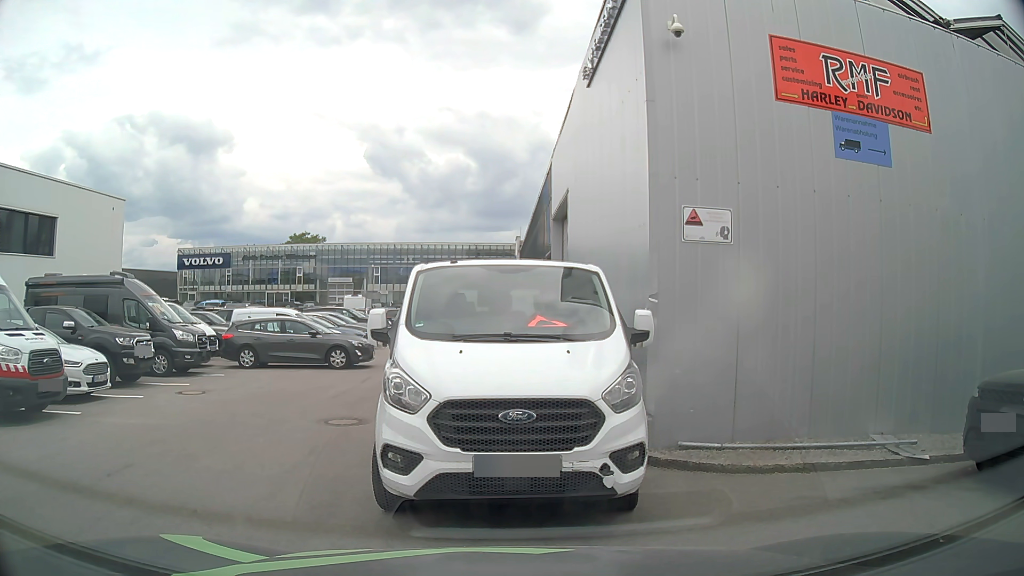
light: Day
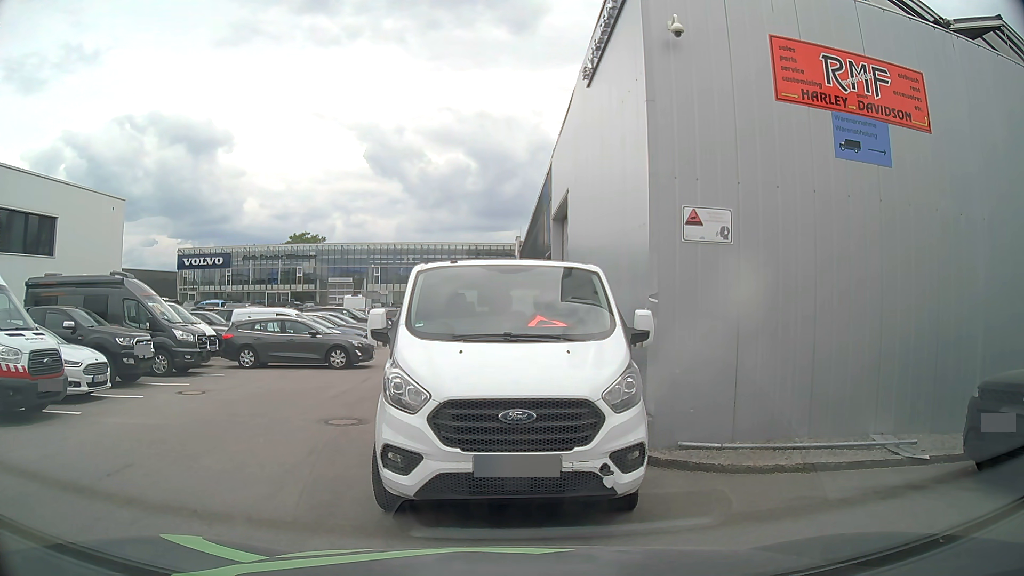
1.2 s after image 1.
(0.0, 0.0) m; 0°
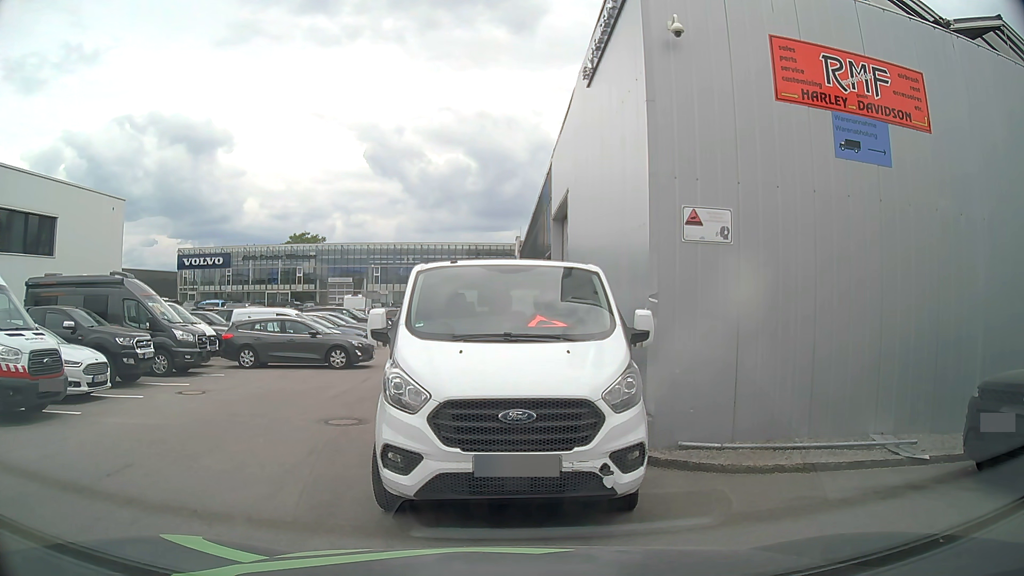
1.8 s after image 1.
(0.0, 0.0) m; 0°
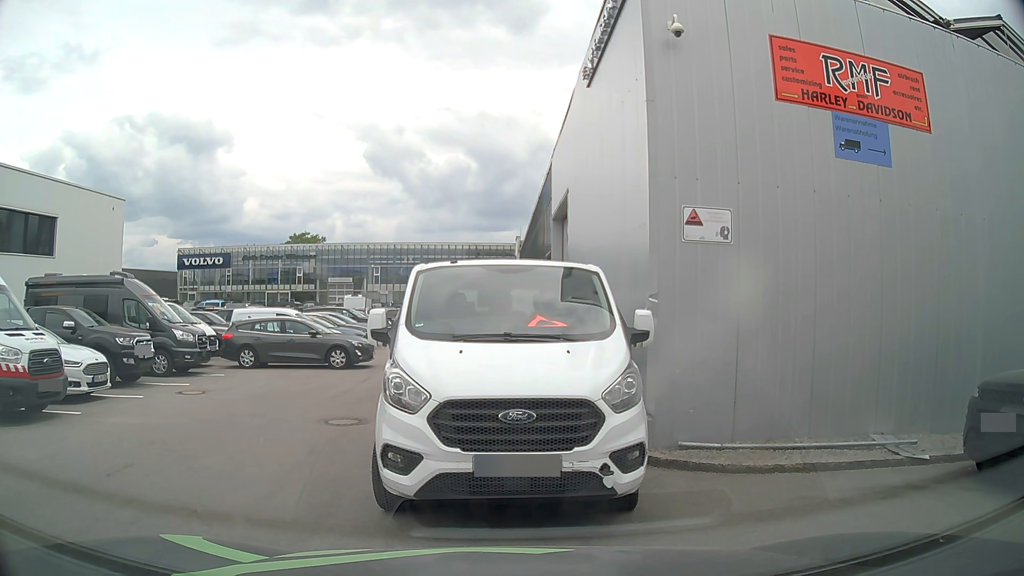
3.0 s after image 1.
(0.0, 0.0) m; 0°
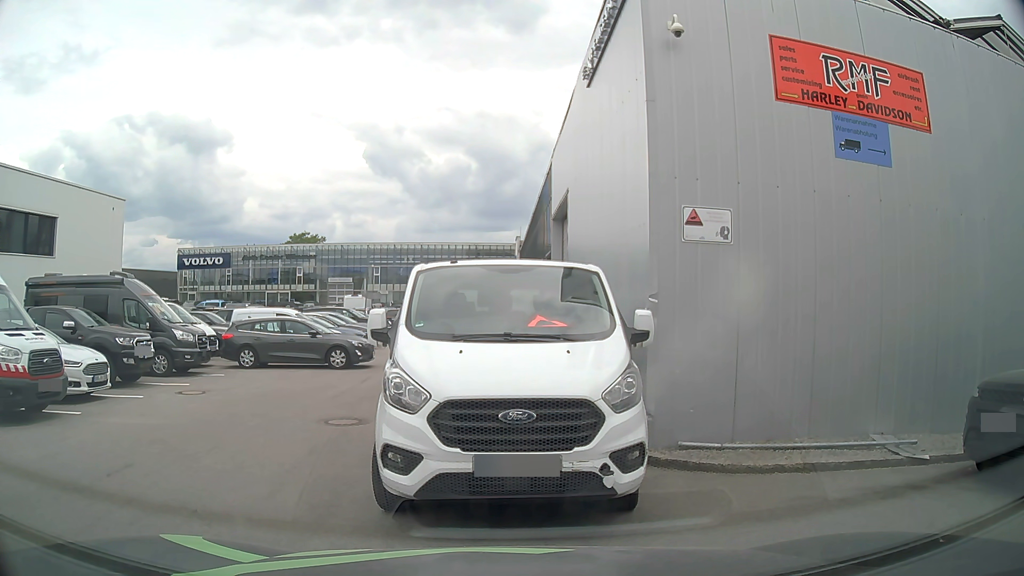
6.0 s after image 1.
(0.0, 0.0) m; 0°
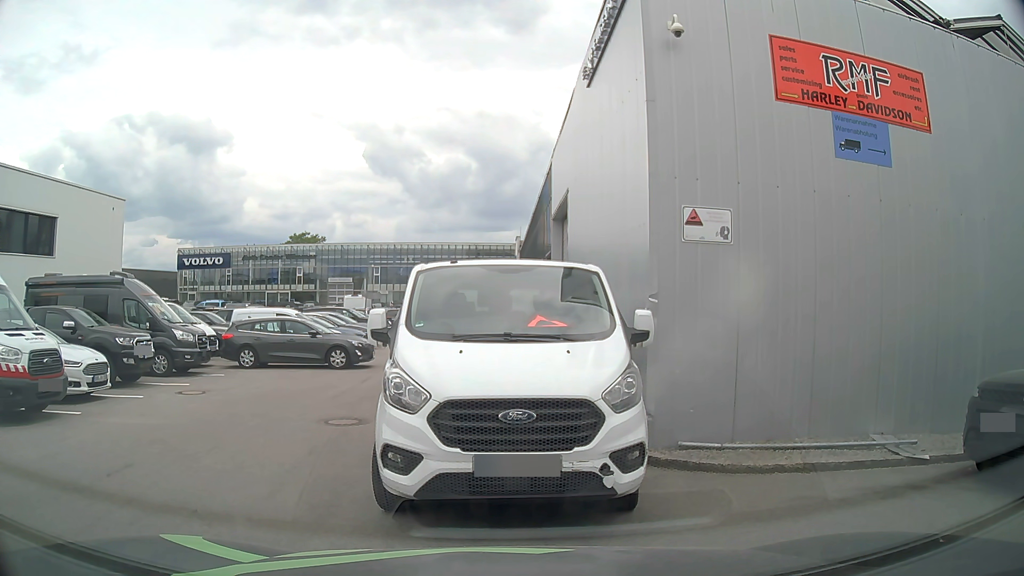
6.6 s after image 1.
(0.0, 0.0) m; 0°
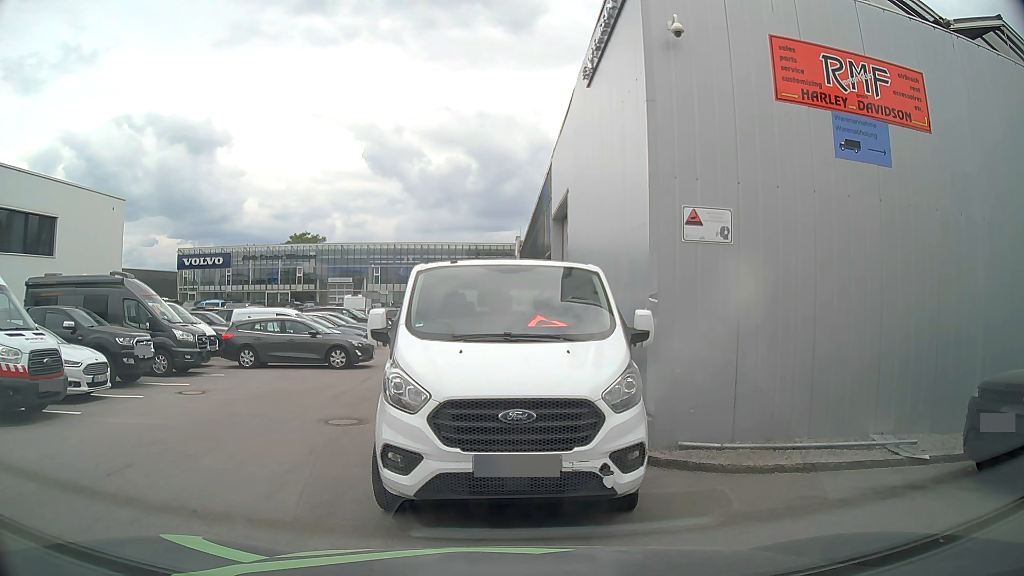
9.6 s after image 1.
(0.0, 0.0) m; 0°
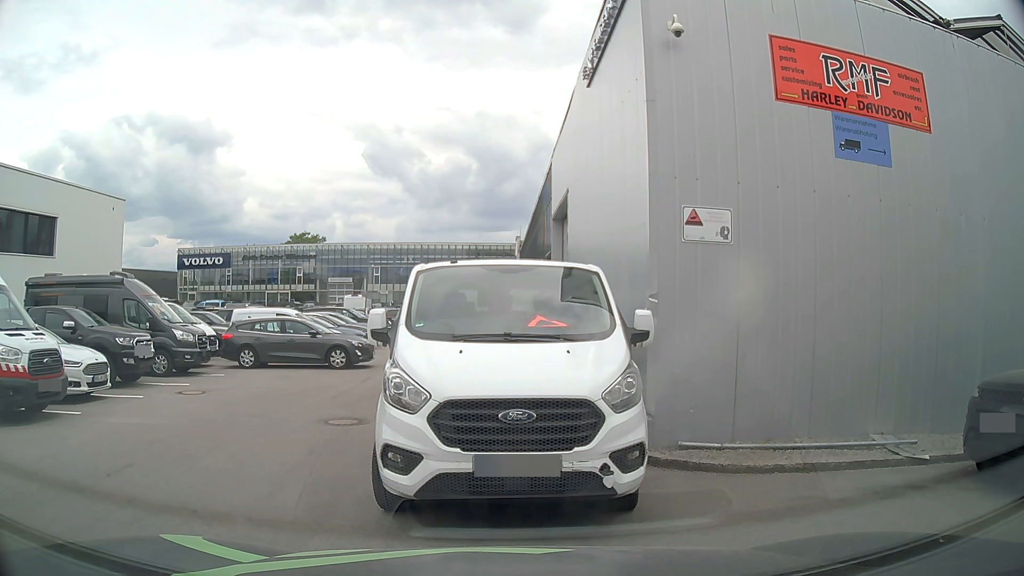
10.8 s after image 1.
(0.0, 0.0) m; 0°
